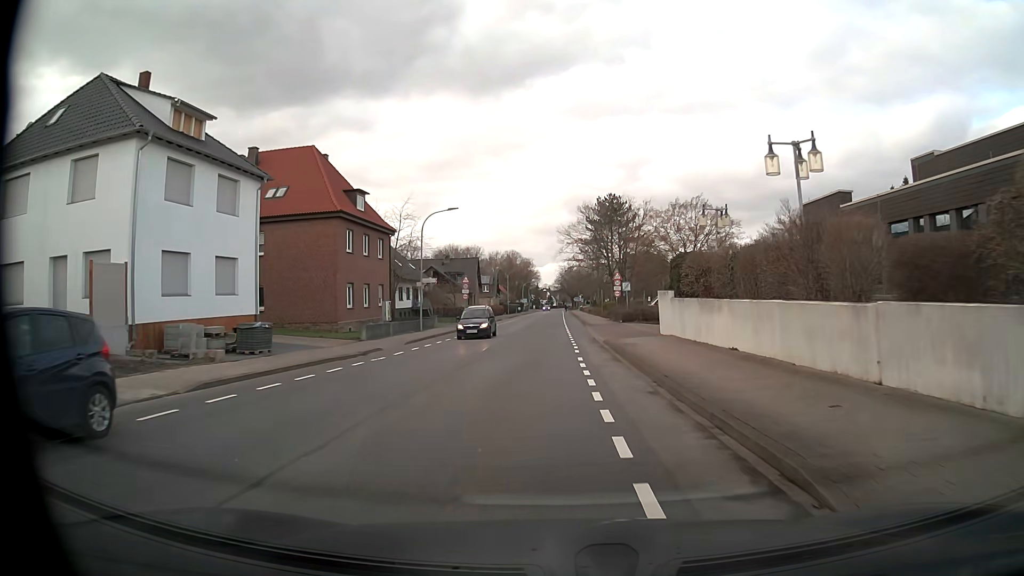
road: unclassified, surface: asphalt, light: Day
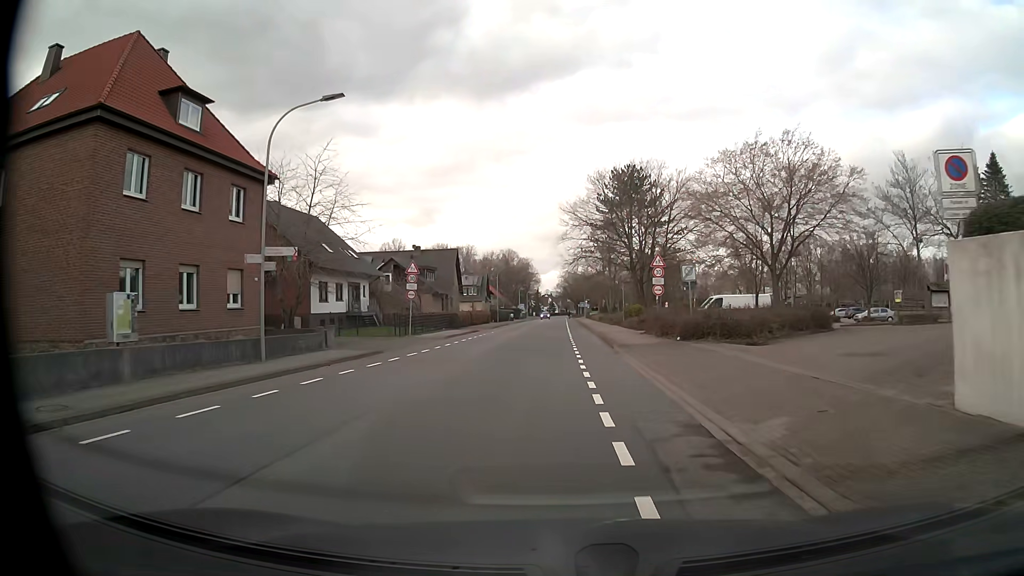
(-0.1, +23.6) m; -1°
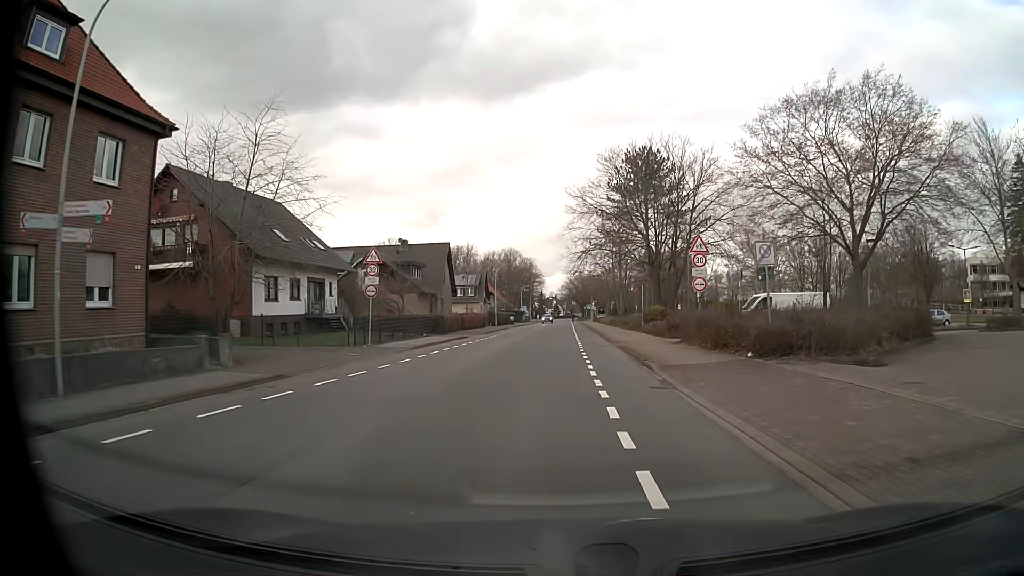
(0.0, +9.5) m; 0°
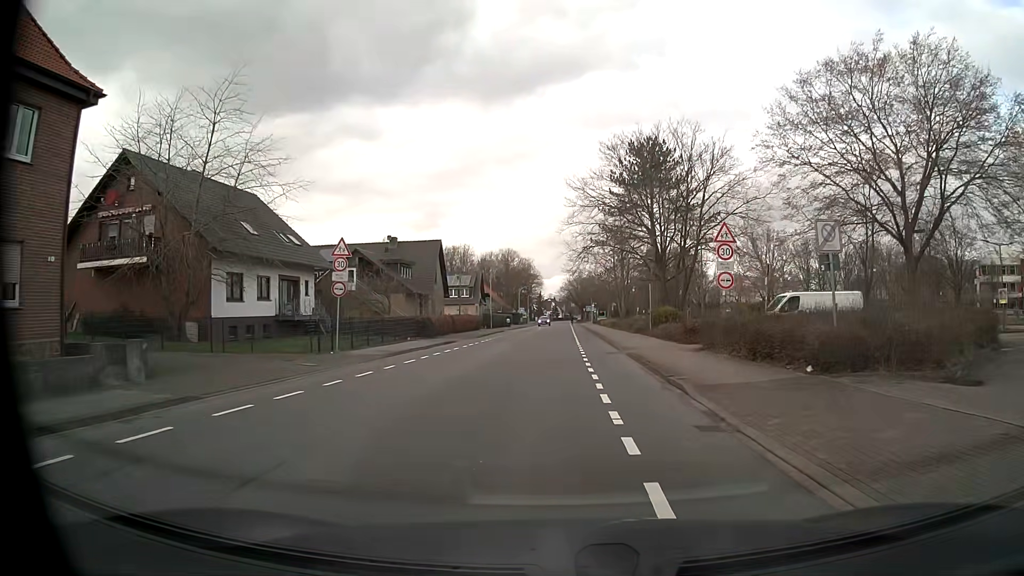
(0.0, +4.4) m; +1°
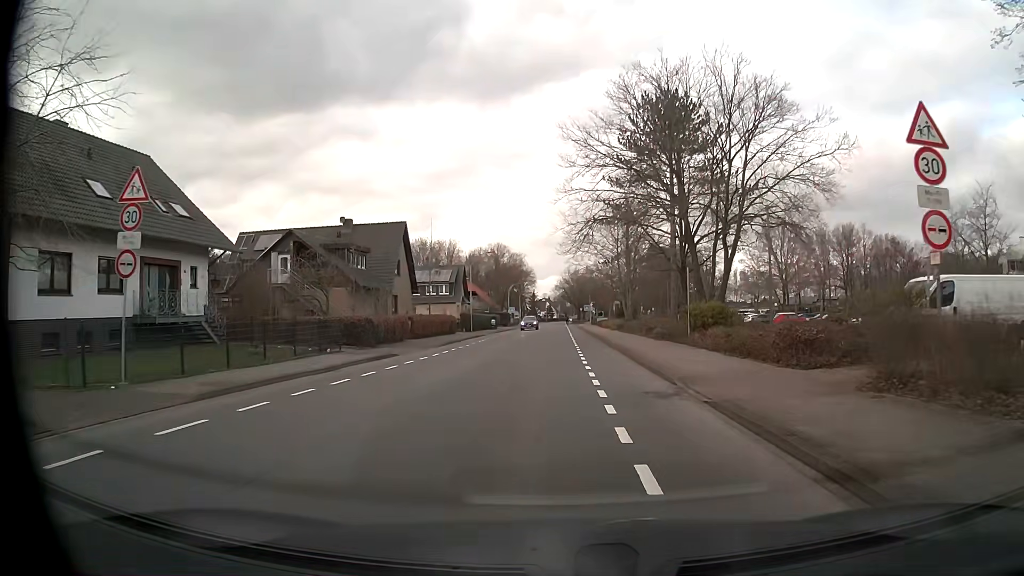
(0.0, +13.7) m; 0°
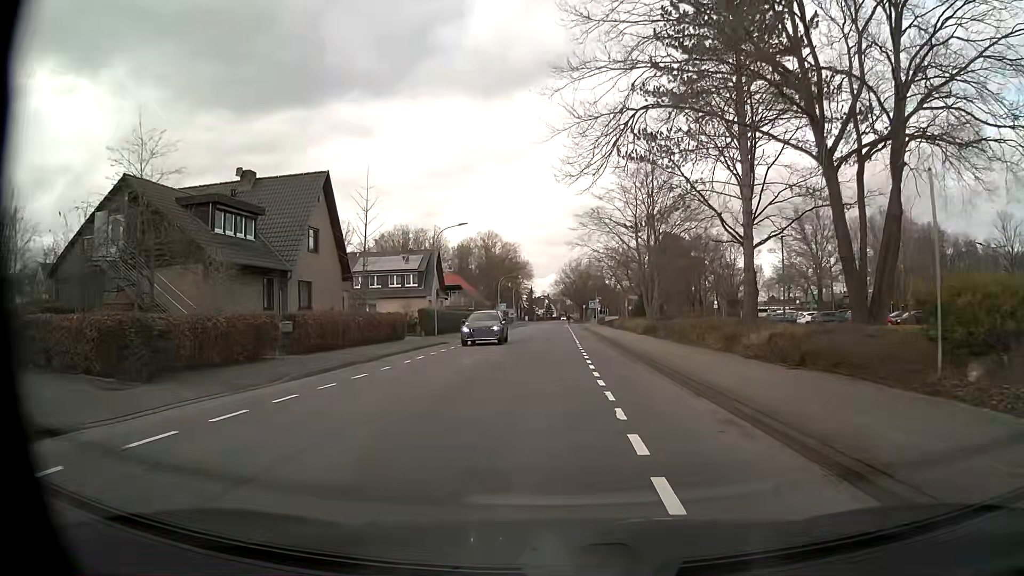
(0.0, +19.0) m; 0°
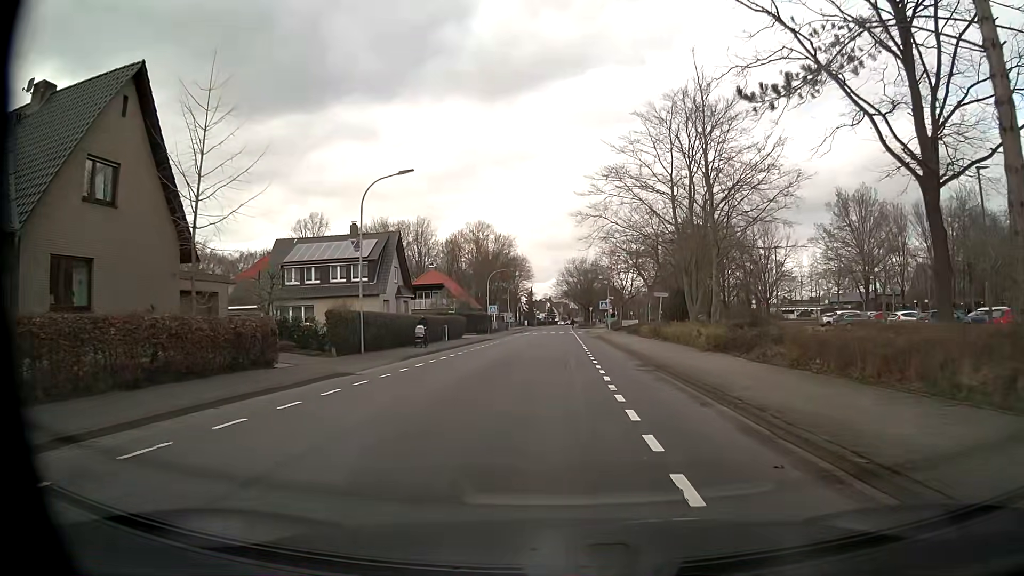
(-0.1, +18.5) m; 0°
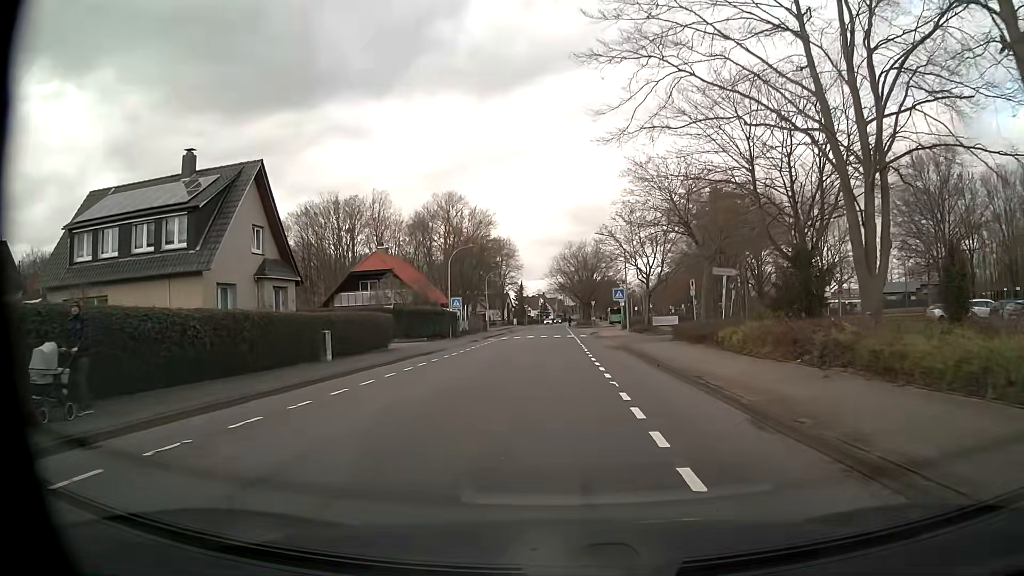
(0.0, +24.5) m; 0°
(0, +10) (0, +20) (0, +30) (0, +40) (0, +50) (0, +60) (0, +70) (0, +80) (0, +90) (0, +100) m
